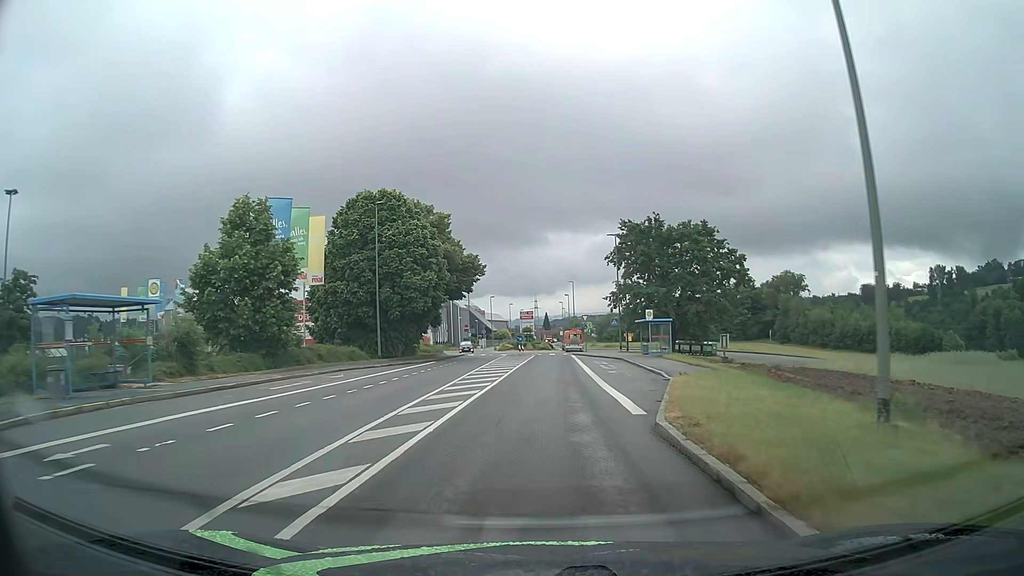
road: tertiary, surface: asphalt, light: Day
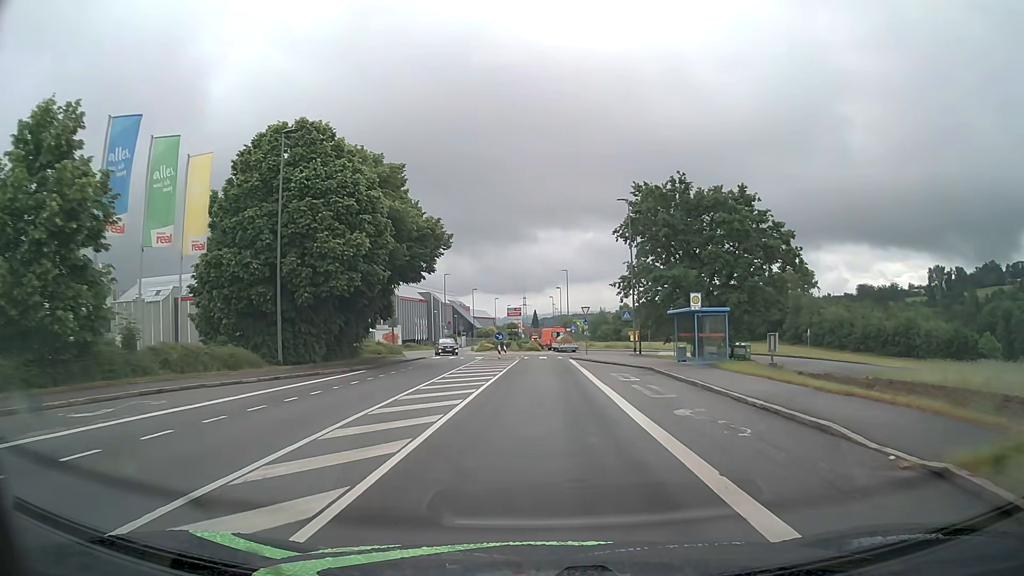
(+0.1, +15.1) m; +1°
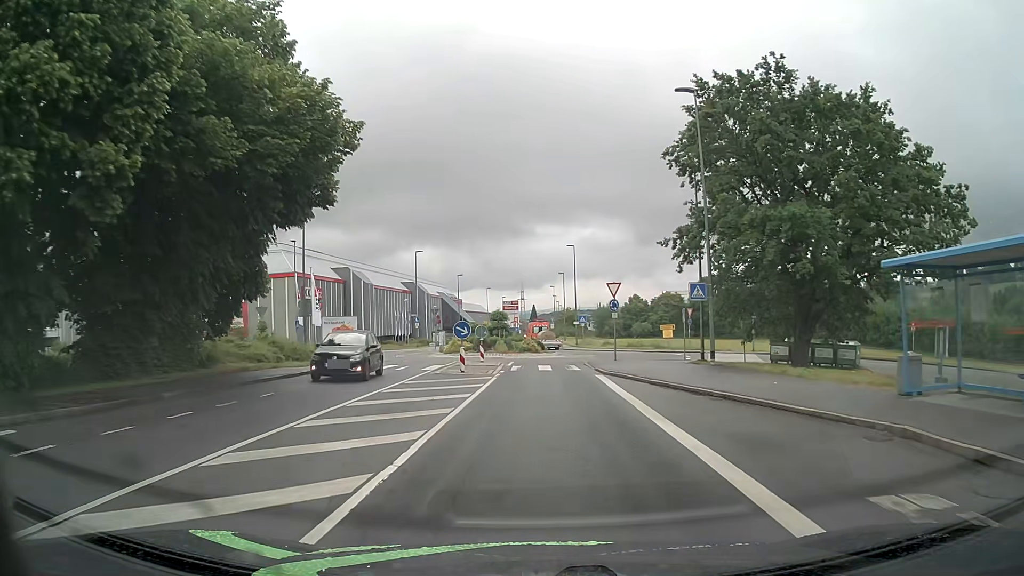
(+0.1, +20.1) m; +1°
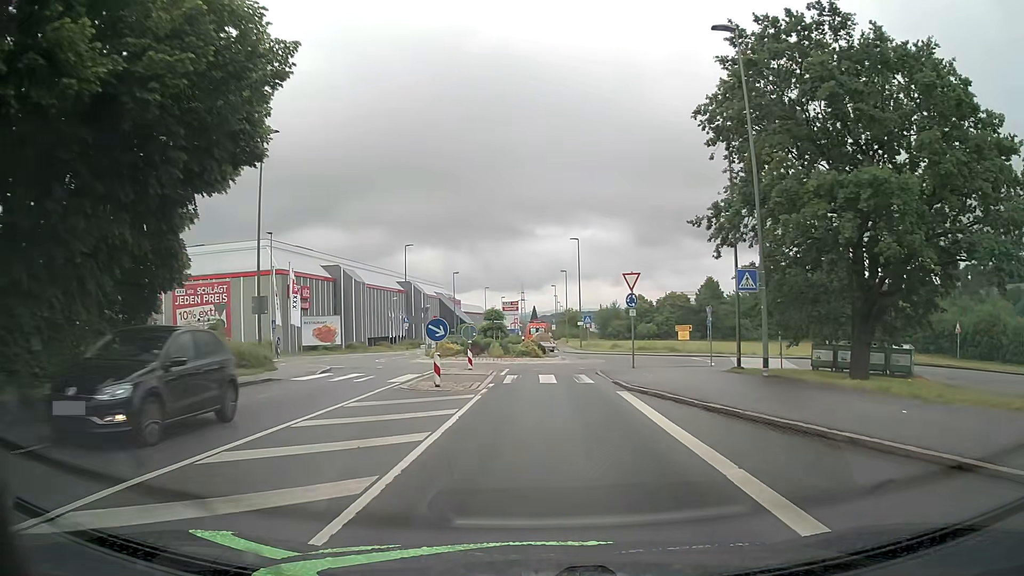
(0.0, +5.8) m; 0°
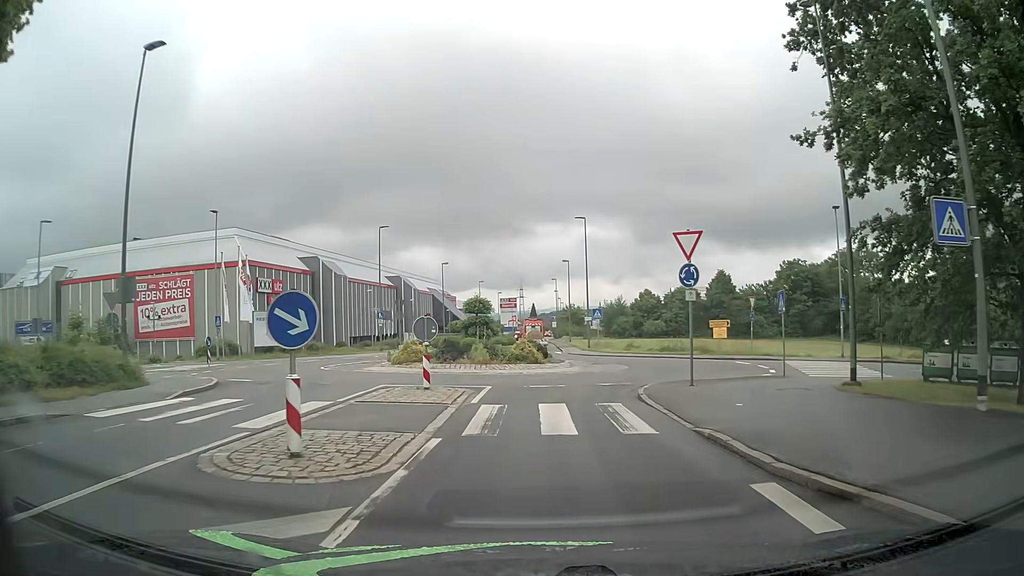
(0.0, +9.9) m; 0°
